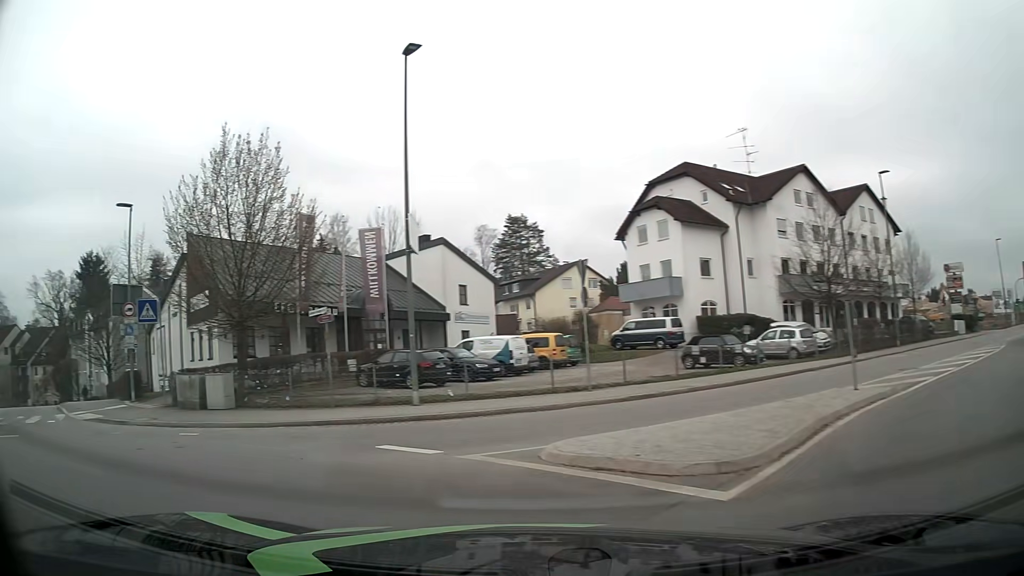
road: tertiary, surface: asphalt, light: Day
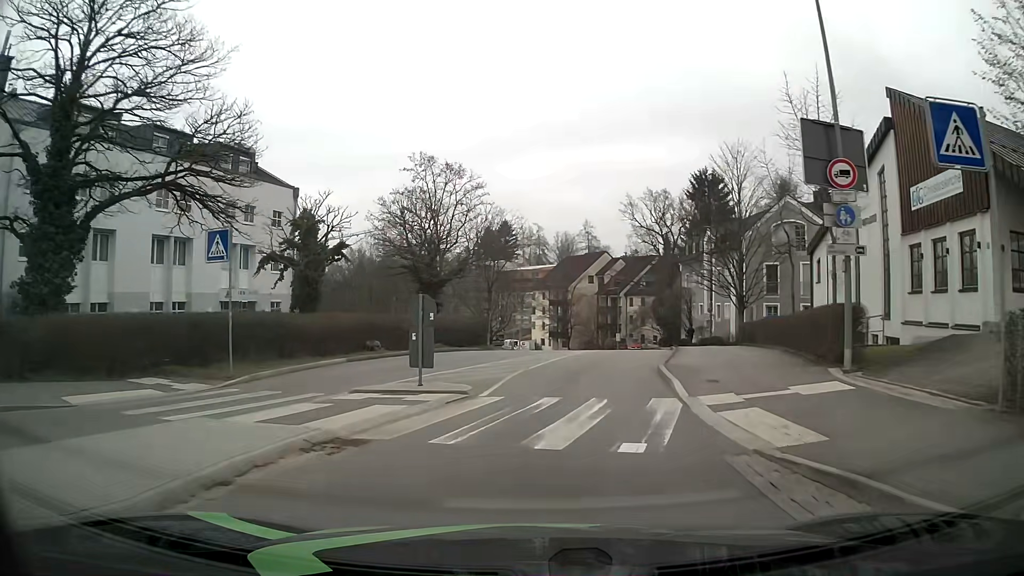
(-9.4, +12.2) m; -55°
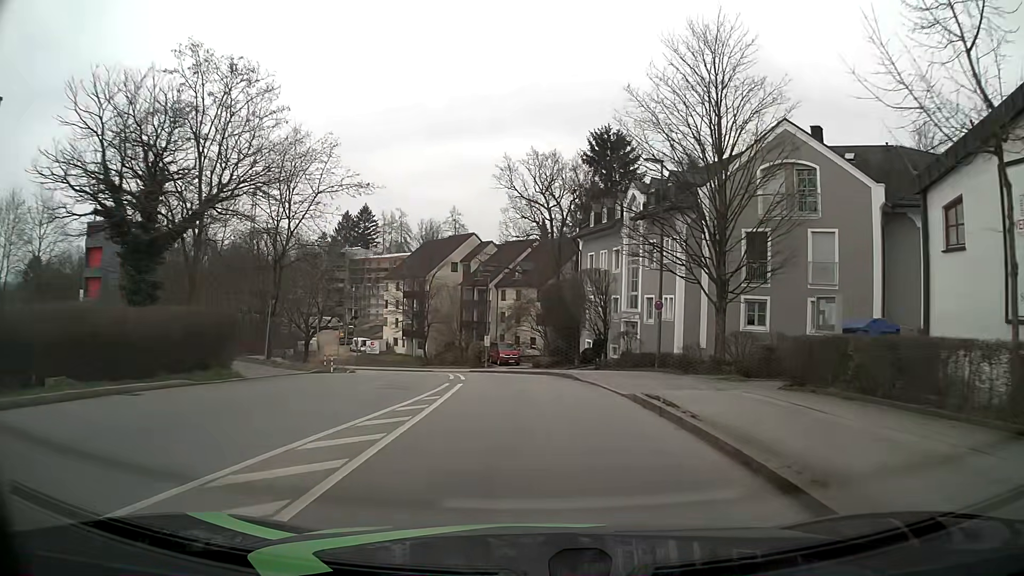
(+2.0, +20.6) m; +12°
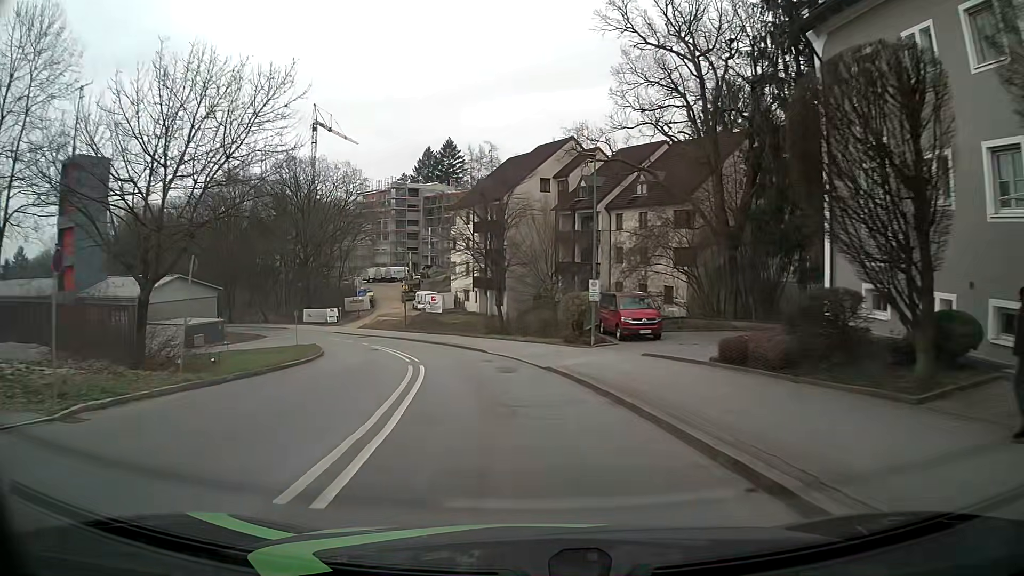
(-1.7, +29.7) m; -9°
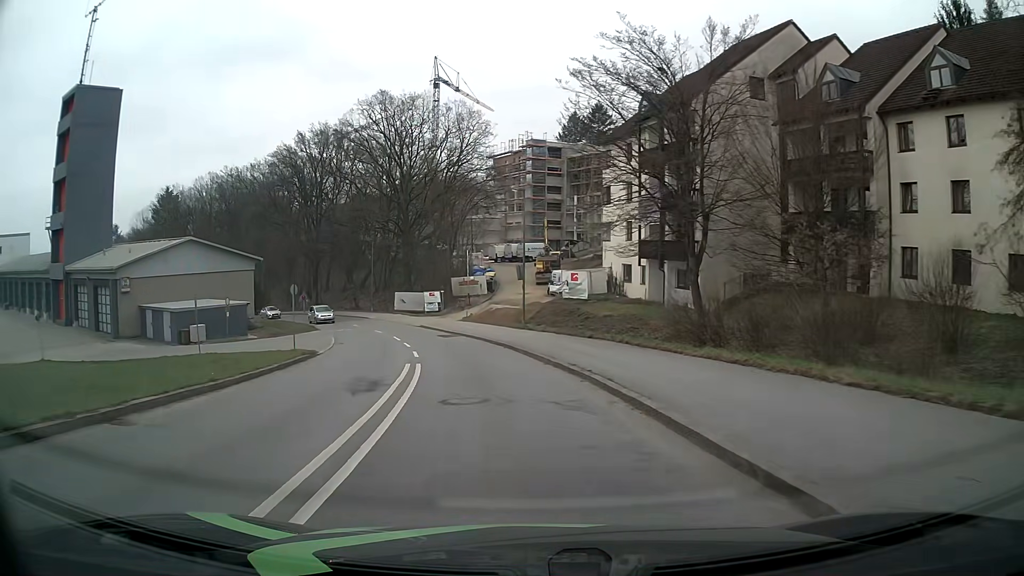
(-3.1, +26.4) m; -14°
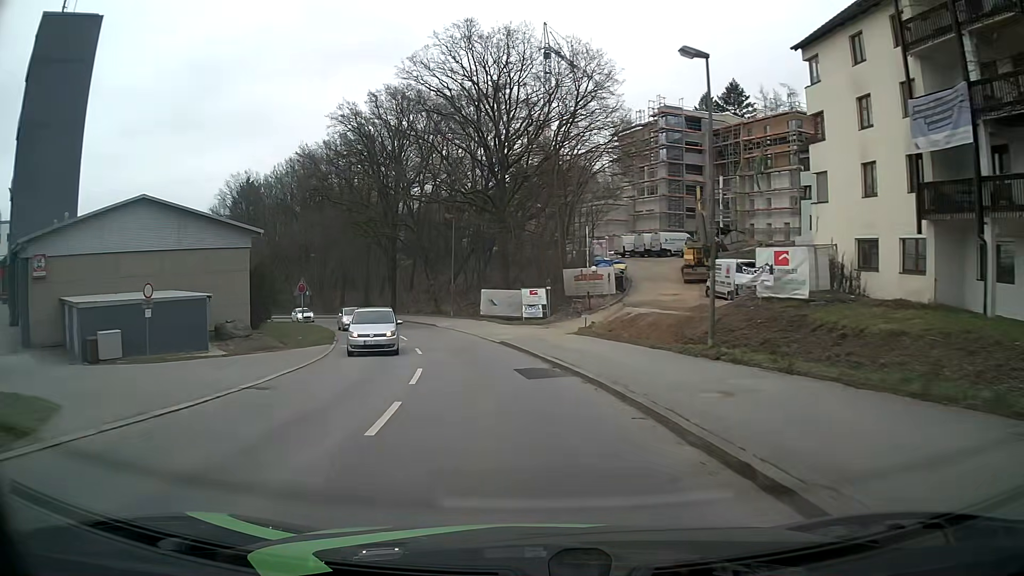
(-1.7, +21.0) m; -10°
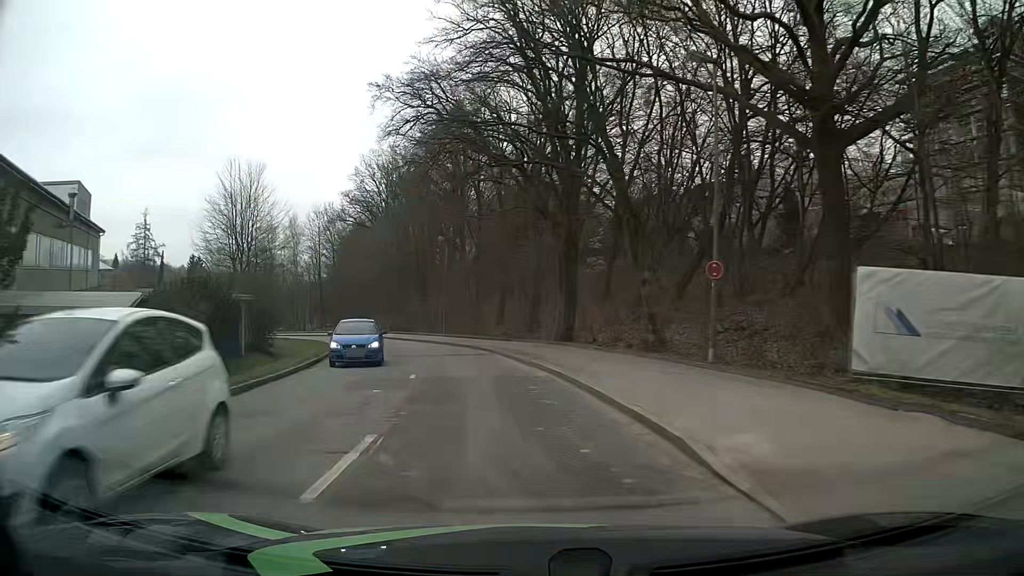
(-5.2, +35.7) m; -17°
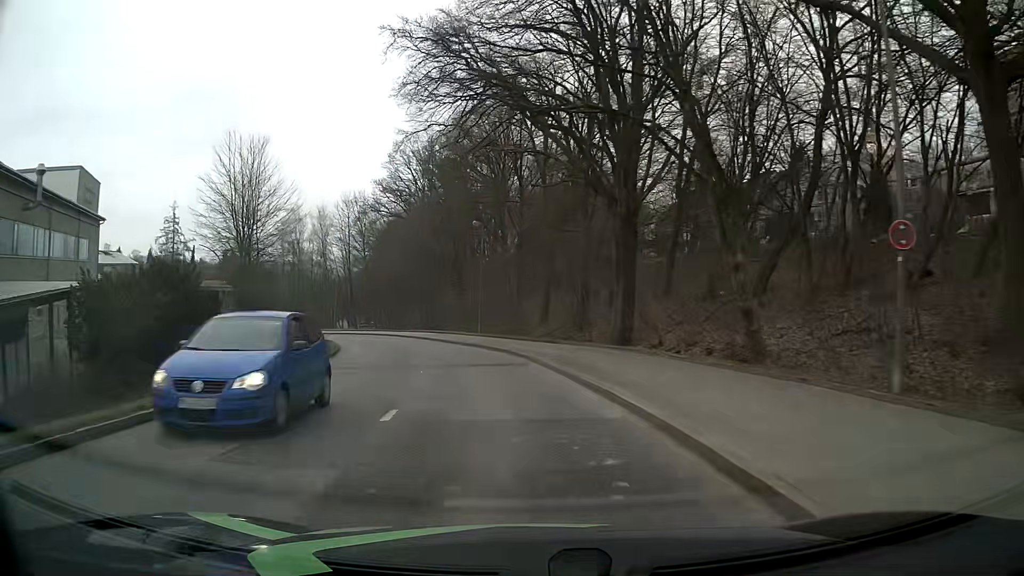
(-0.2, +7.2) m; -4°
(0, +10) (-2, +20) (-3, +30) (-6, +39) (-10, +49) (-14, +58) (-19, +66) (-25, +75) (-31, +82) (-38, +90) m
